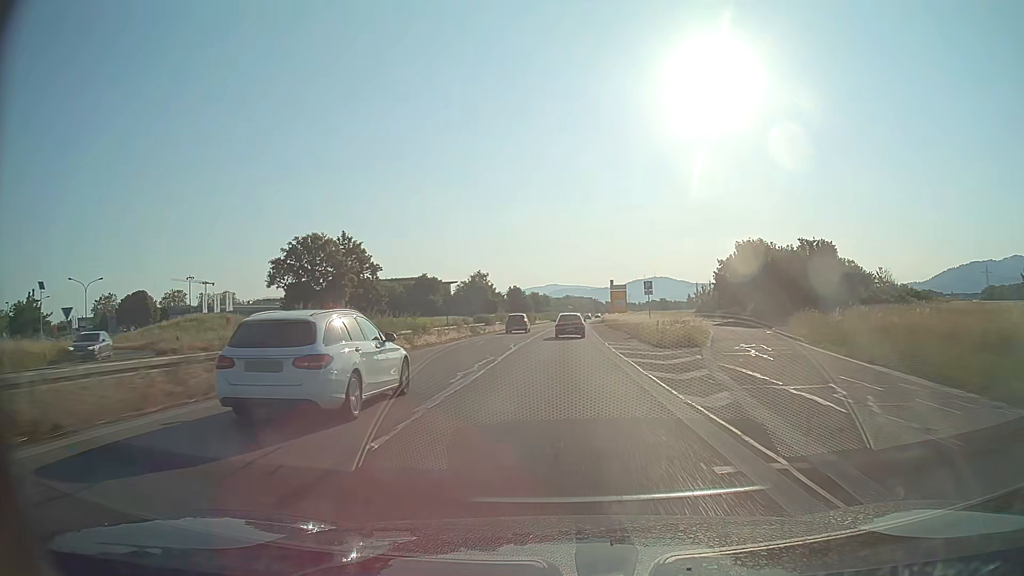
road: trunk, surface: asphalt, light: Day
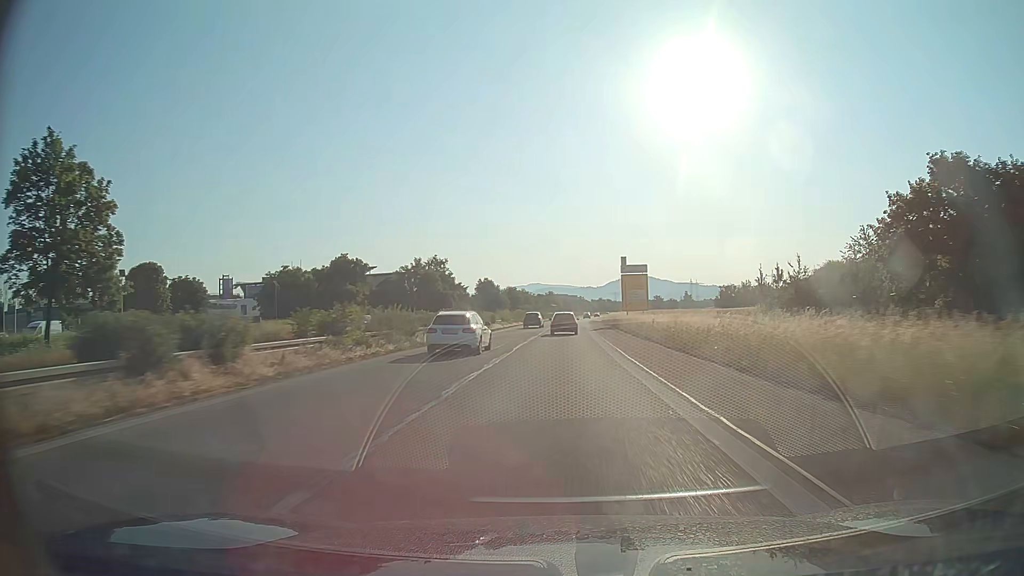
(+0.6, +47.0) m; +1°
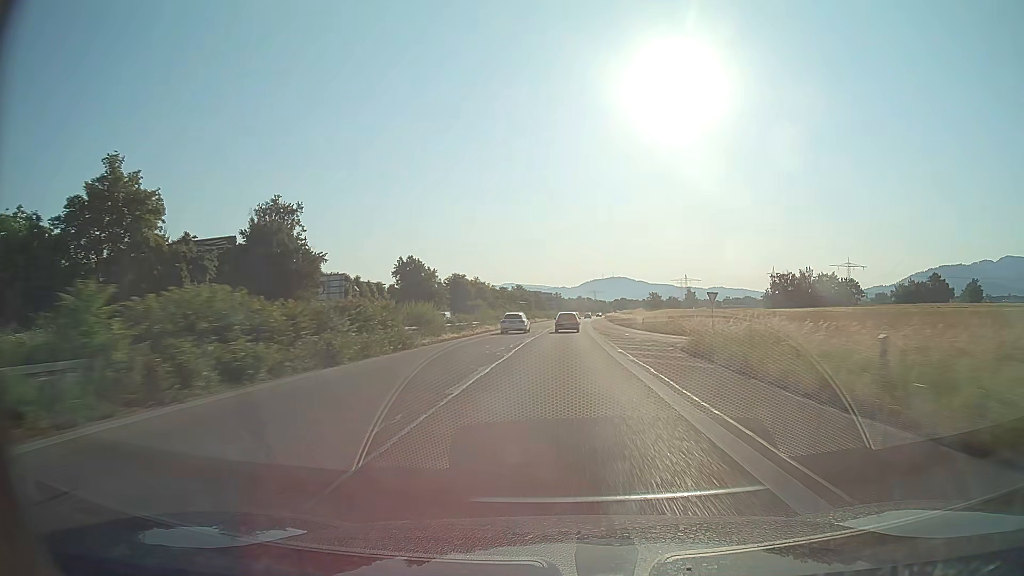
(+1.5, +78.3) m; +2°
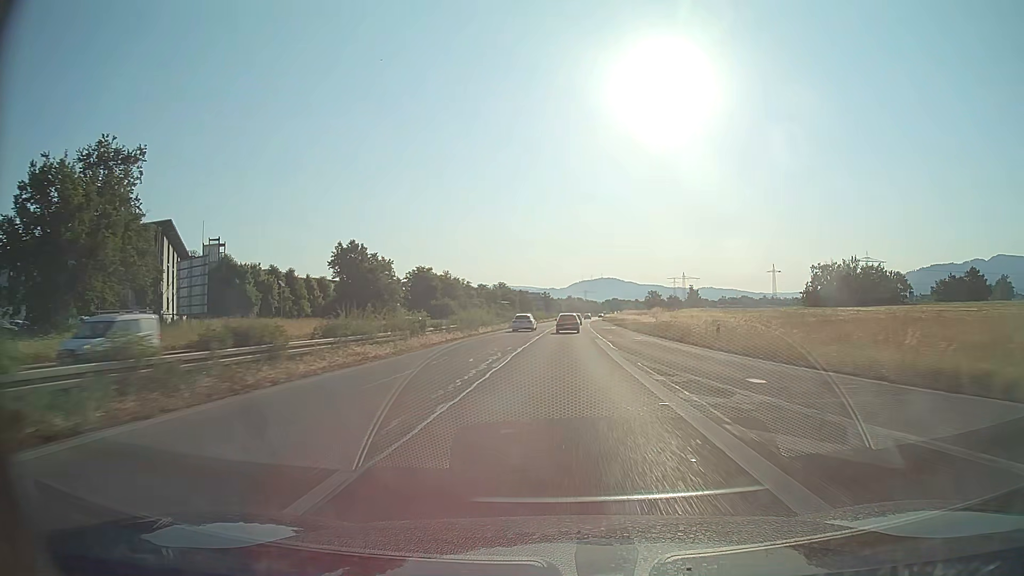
(+0.3, +31.3) m; +1°
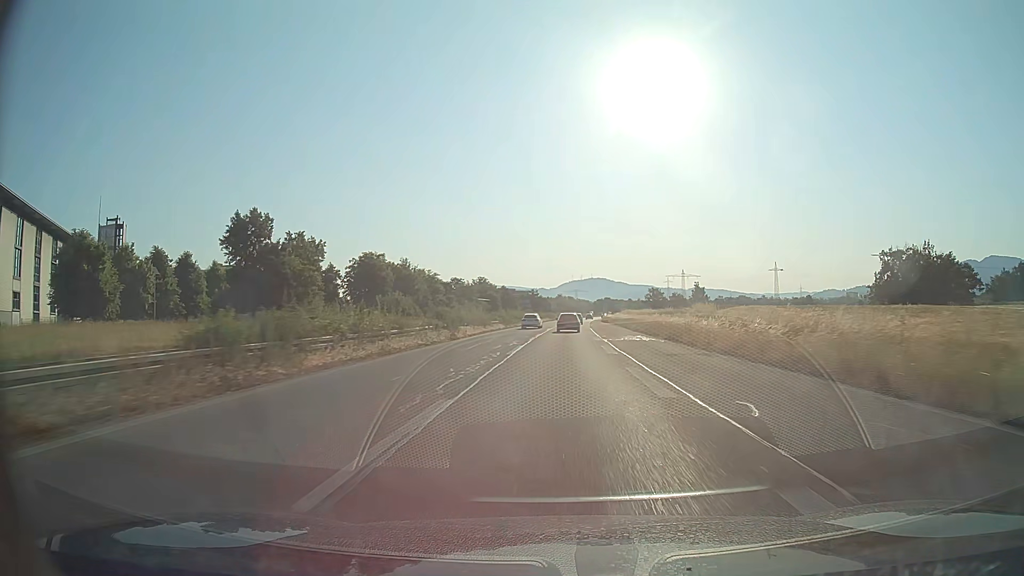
(+0.2, +31.3) m; +1°
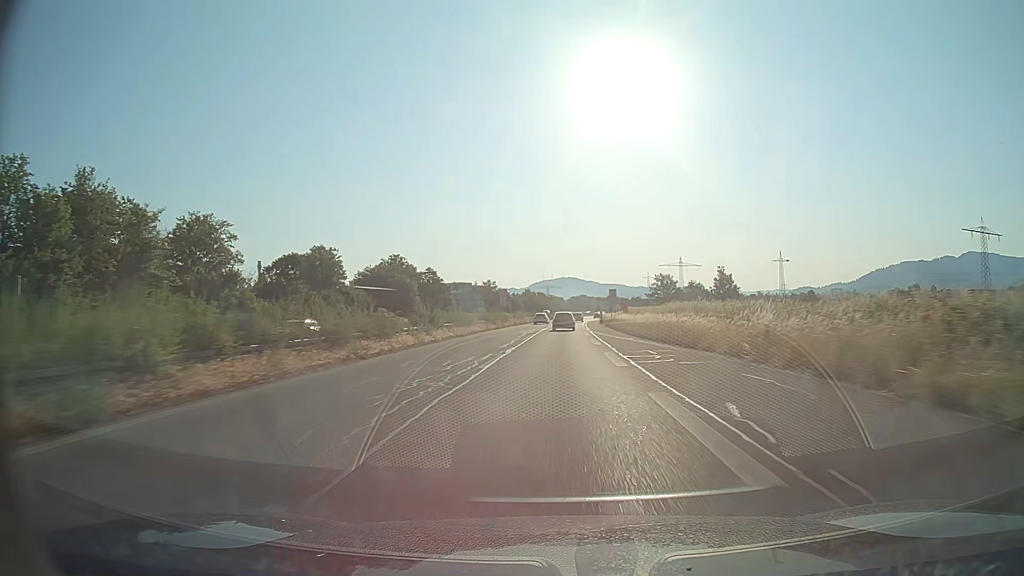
(+1.7, +78.2) m; +2°
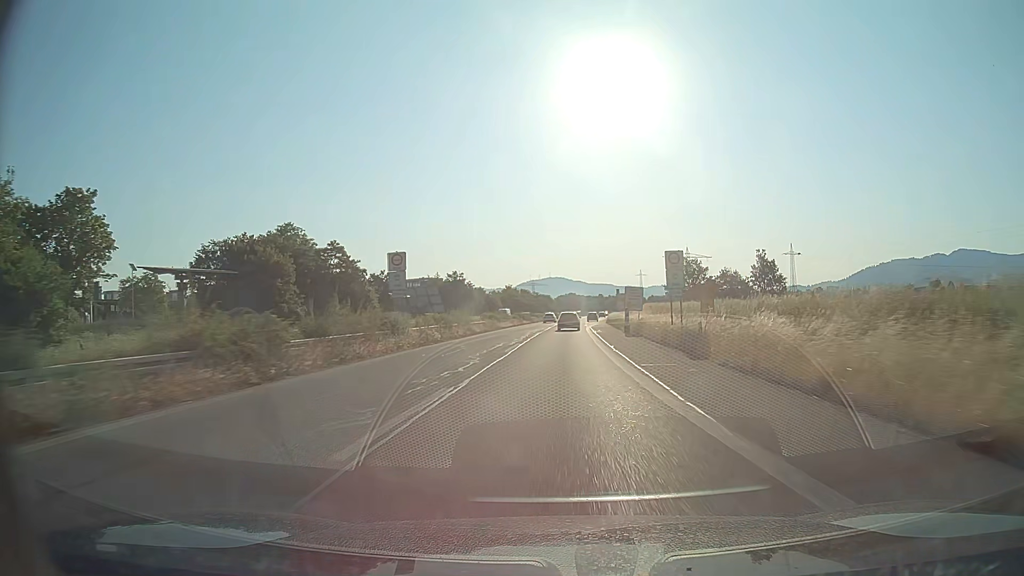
(+0.5, +46.5) m; +1°
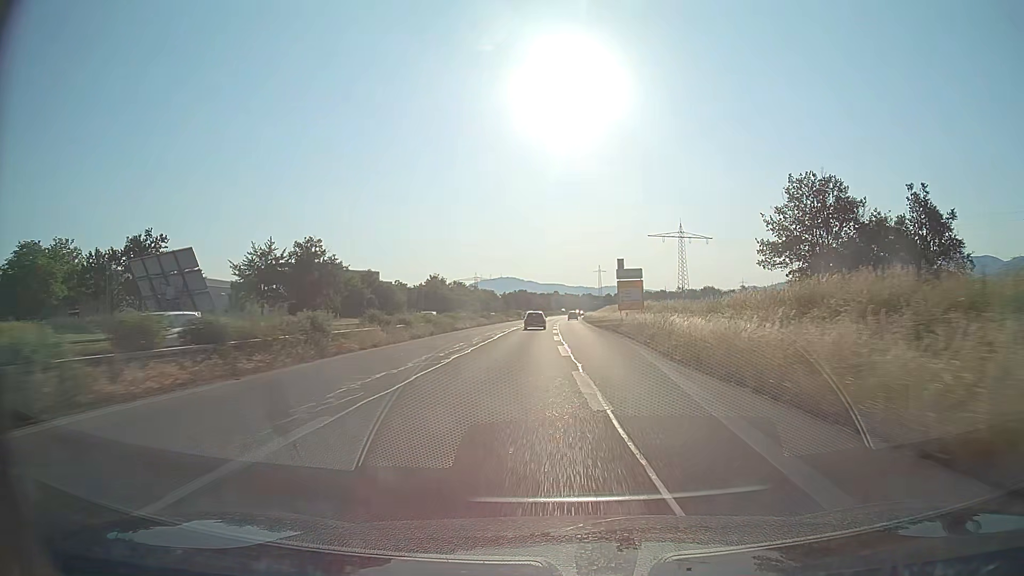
(+2.1, +75.7) m; +4°
(0, +10) (0, +20) (0, +30) (0, +40) (+1, +50) (+1, +60) (+1, +70) (+1, +80) (+1, +90) (+2, +100) m
